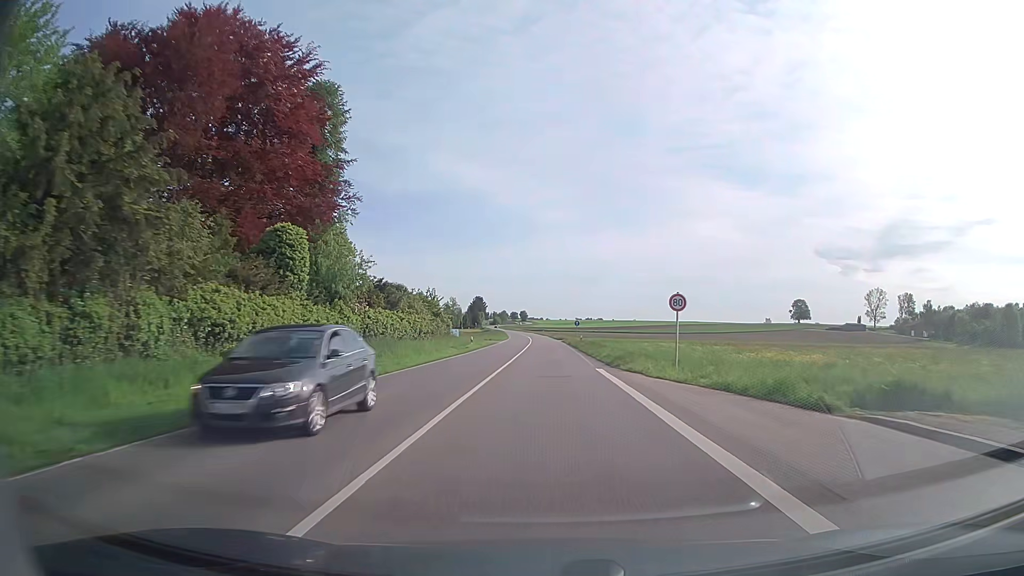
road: secondary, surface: asphalt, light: Day
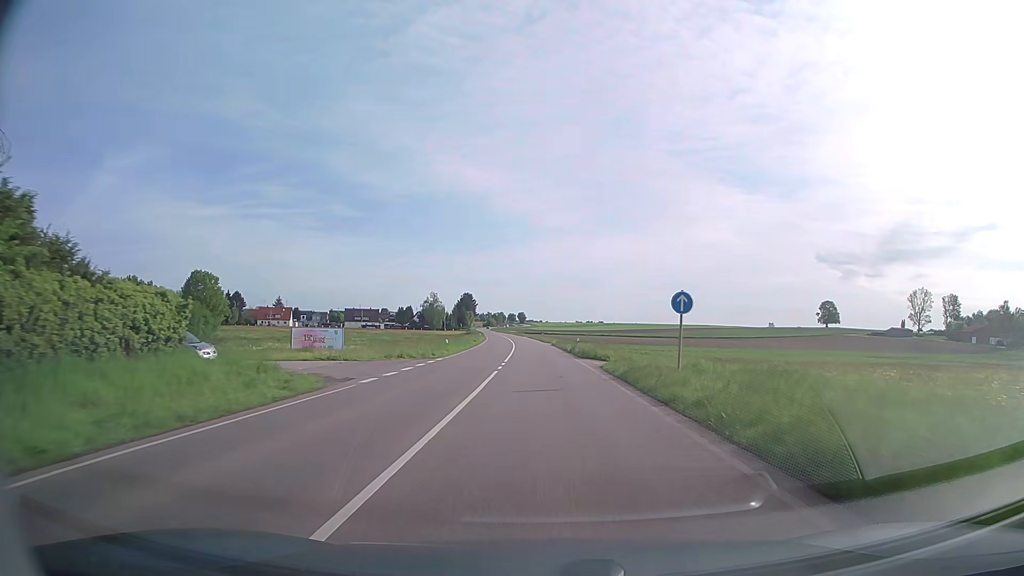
(+0.2, +59.0) m; 0°
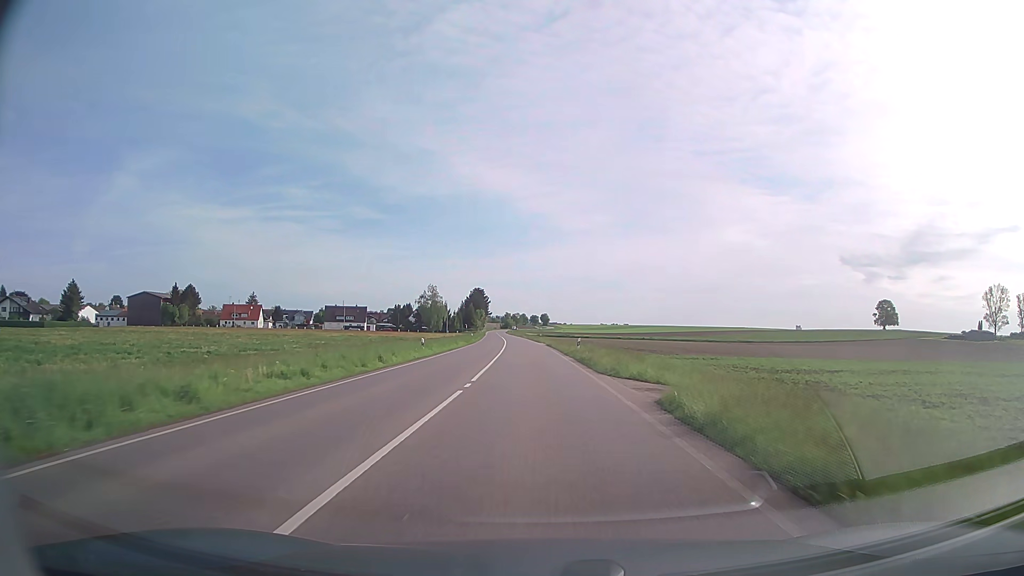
(-0.9, +57.9) m; -2°
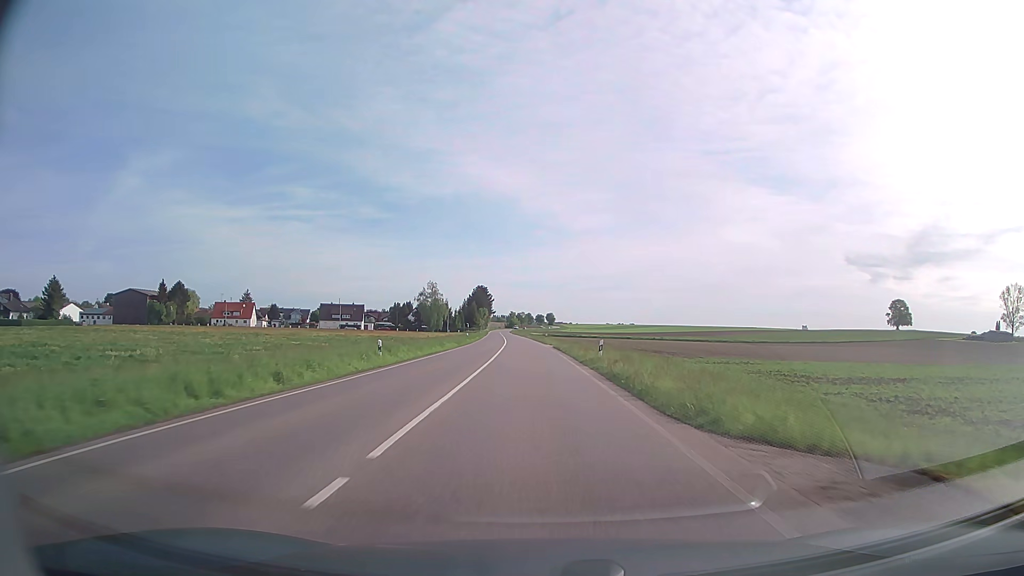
(0.0, +11.4) m; 0°
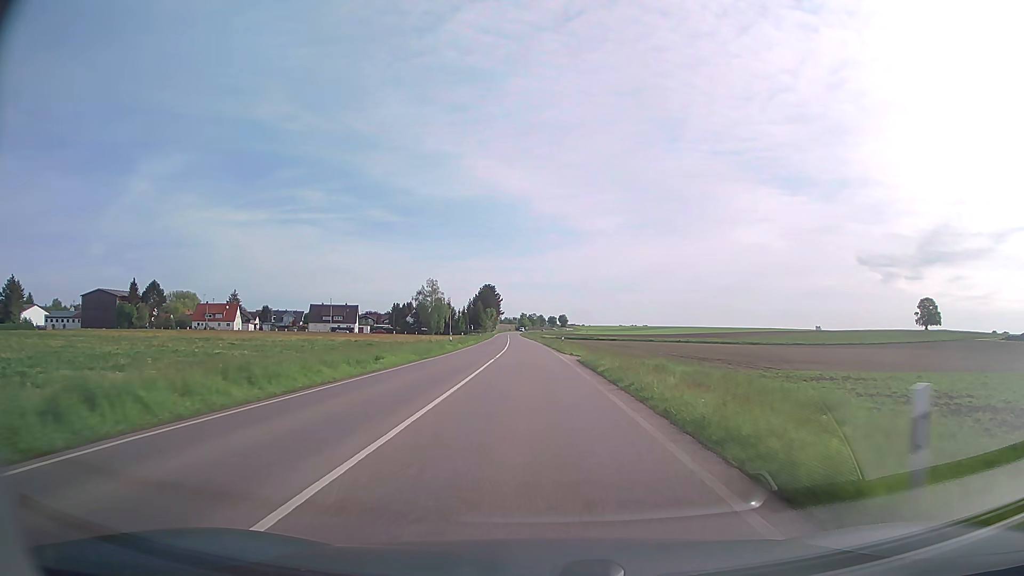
(-0.2, +22.7) m; -1°
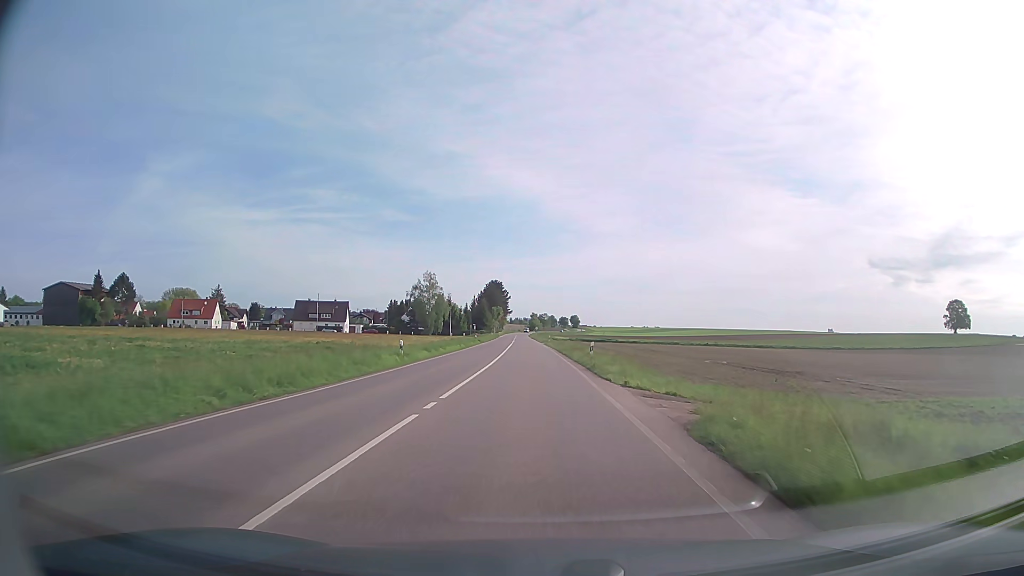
(-0.2, +22.6) m; -1°
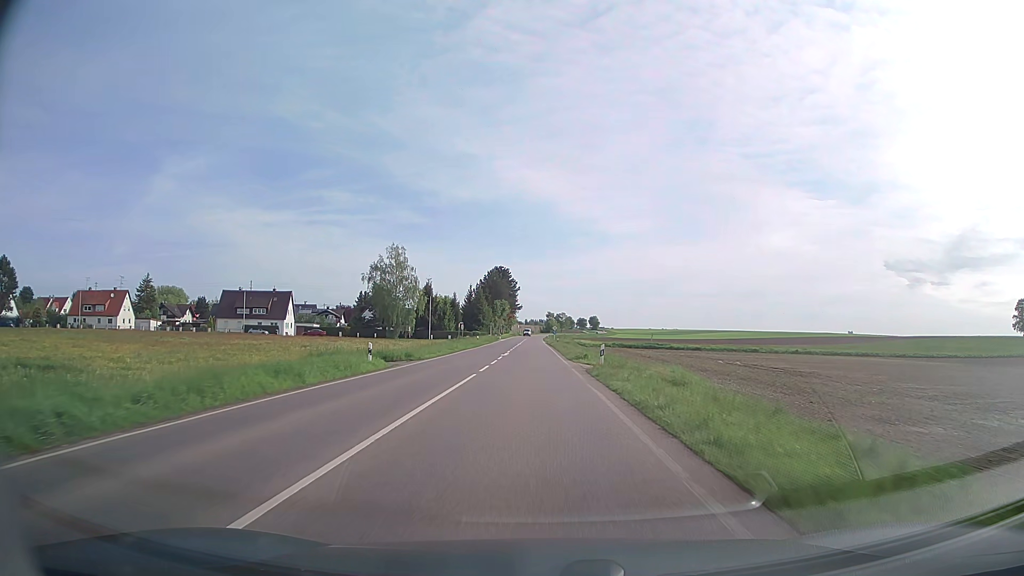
(-0.8, +56.2) m; -1°
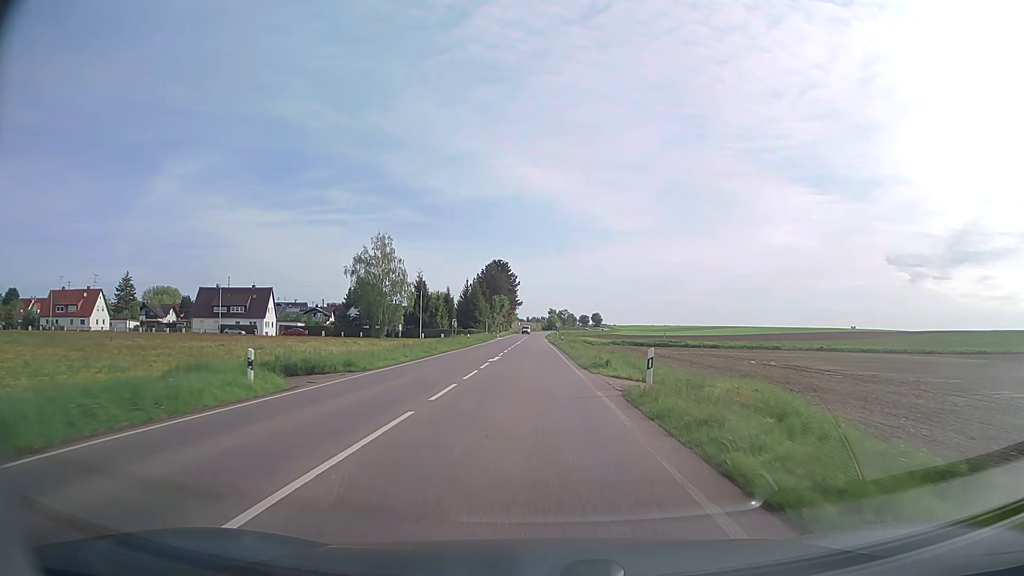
(0.0, +11.3) m; 0°
(0, +10) (0, +20) (0, +30) (0, +40) (0, +50) (0, +60) (-1, +70) (-1, +80) (-1, +90) (-1, +100) m
